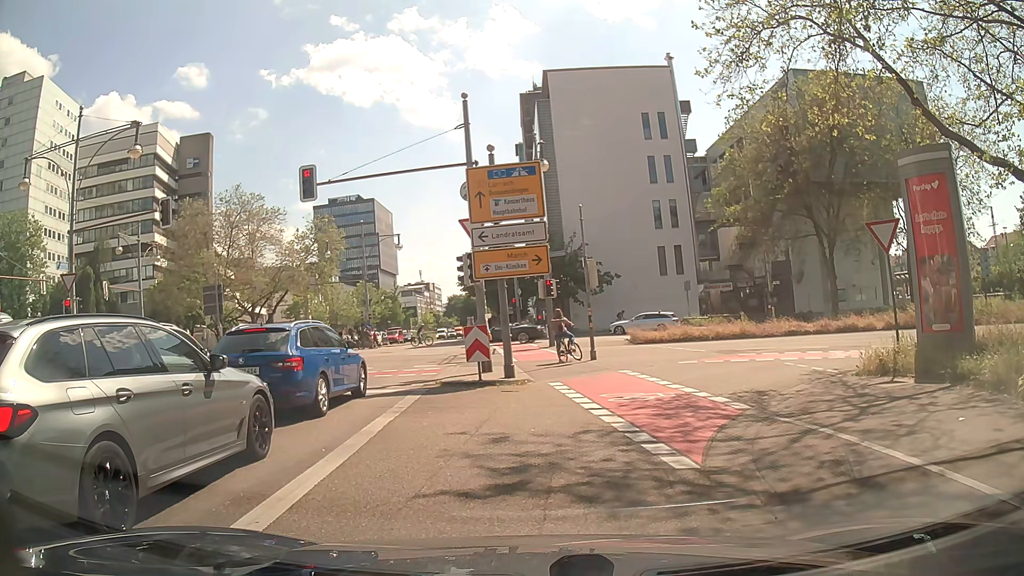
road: secondary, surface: asphalt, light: Day
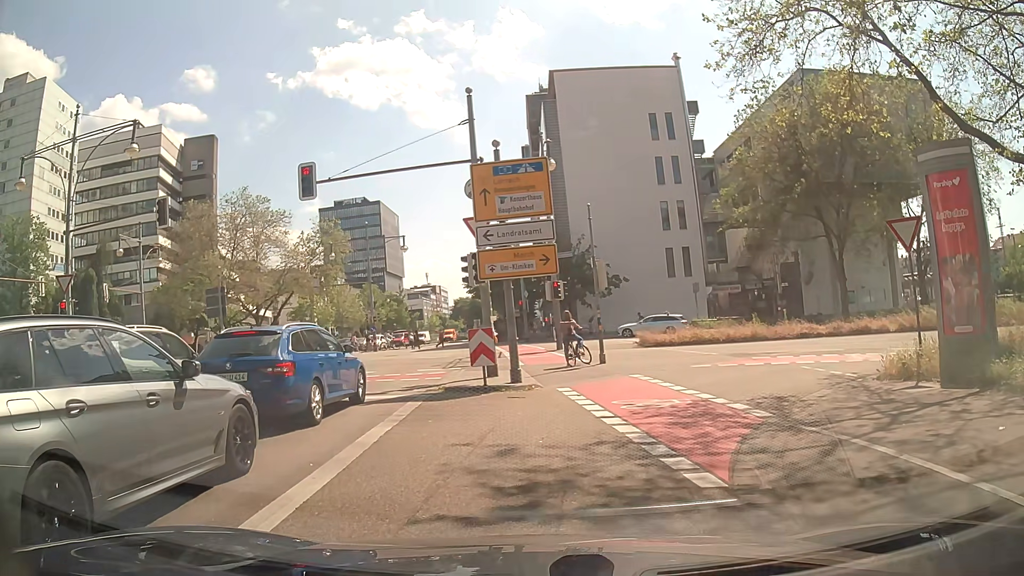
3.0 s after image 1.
(0.0, +0.7) m; 0°
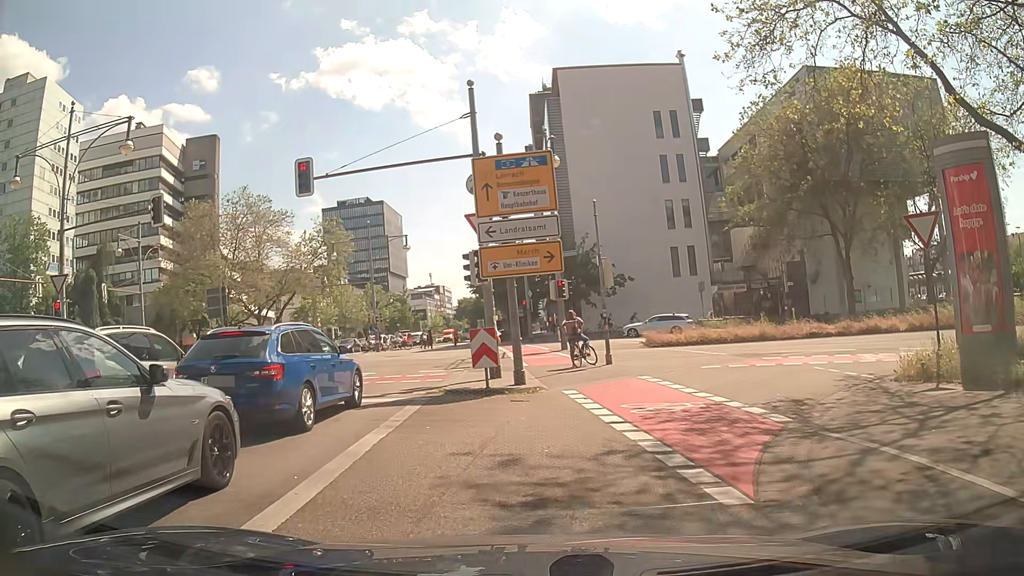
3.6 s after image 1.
(0.0, +0.6) m; 0°
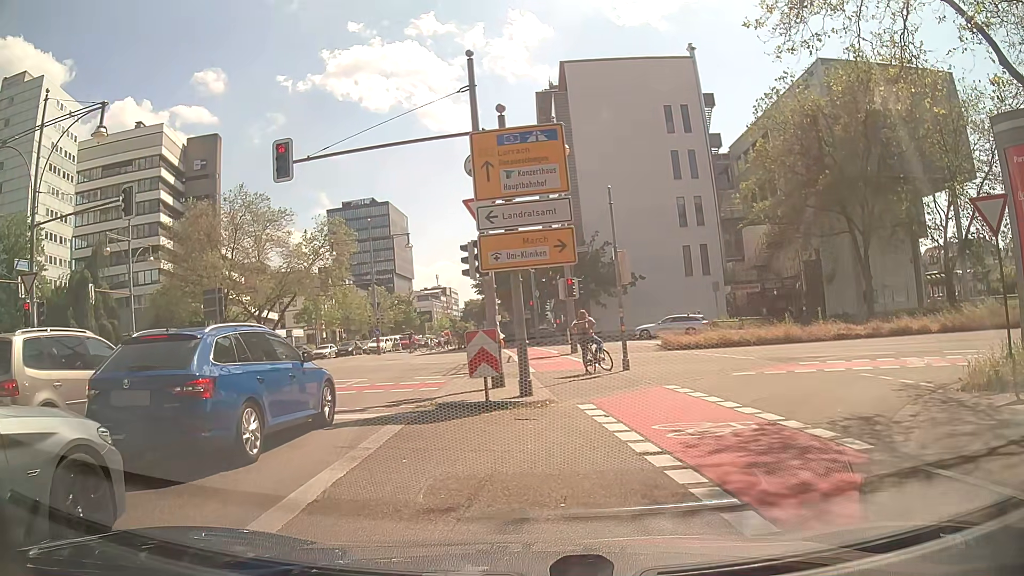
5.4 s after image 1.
(0.0, +2.2) m; 0°
